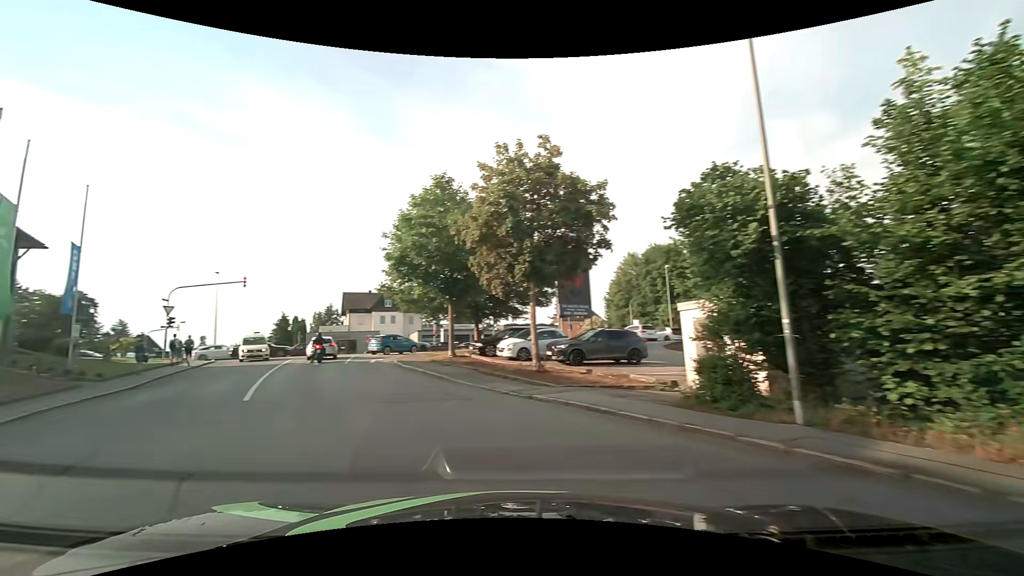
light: Day
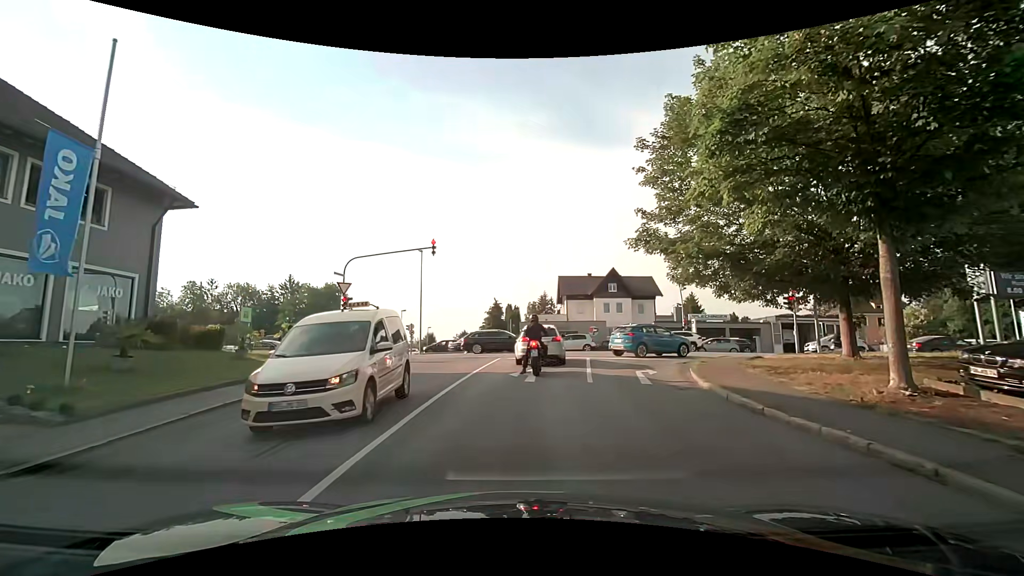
(-5.2, +15.1) m; -25°
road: residential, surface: asphalt
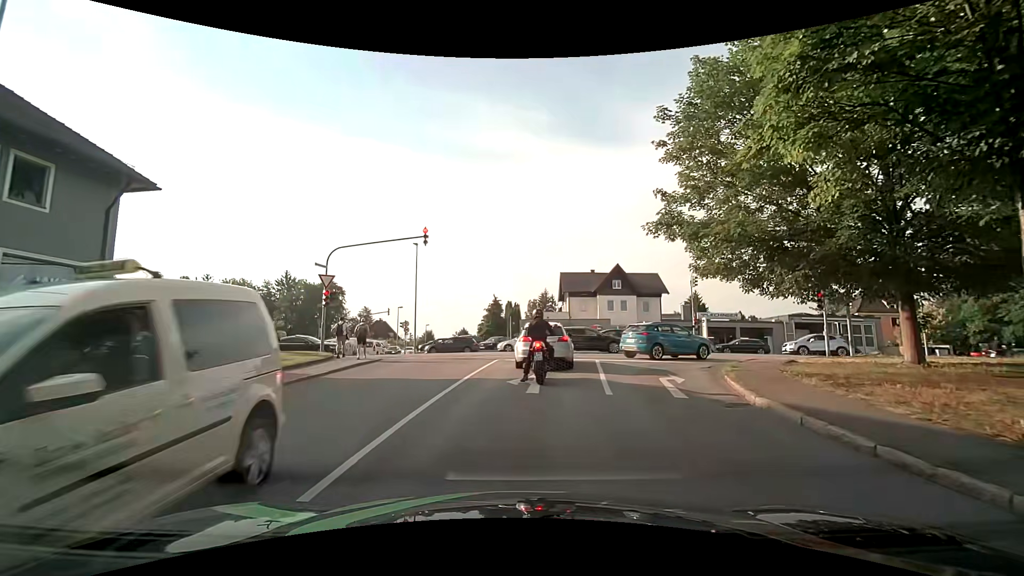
(+0.1, +2.5) m; +2°
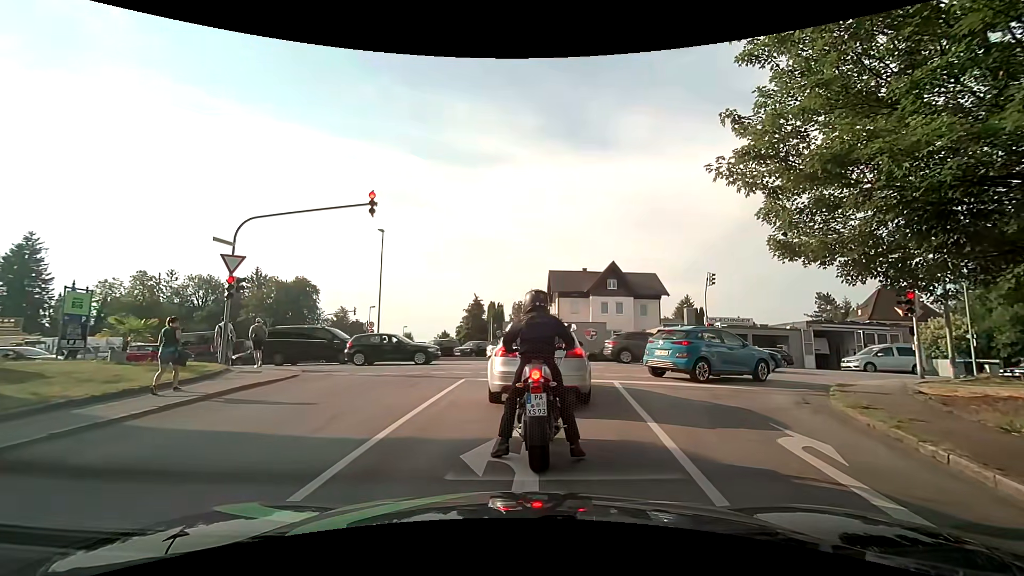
(-0.1, +6.4) m; -1°
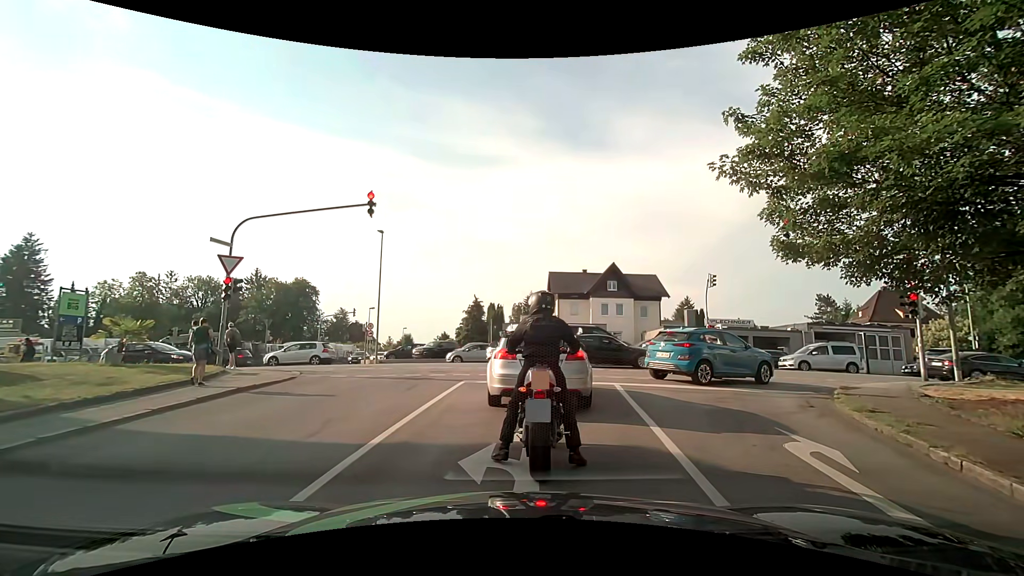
(0.0, +0.2) m; 0°
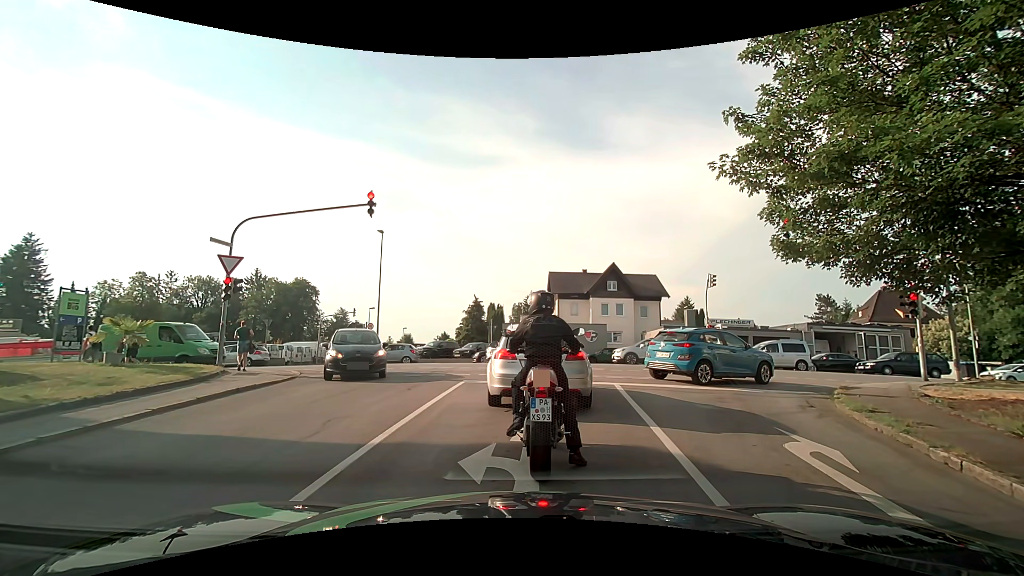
(0.0, 0.0) m; 0°
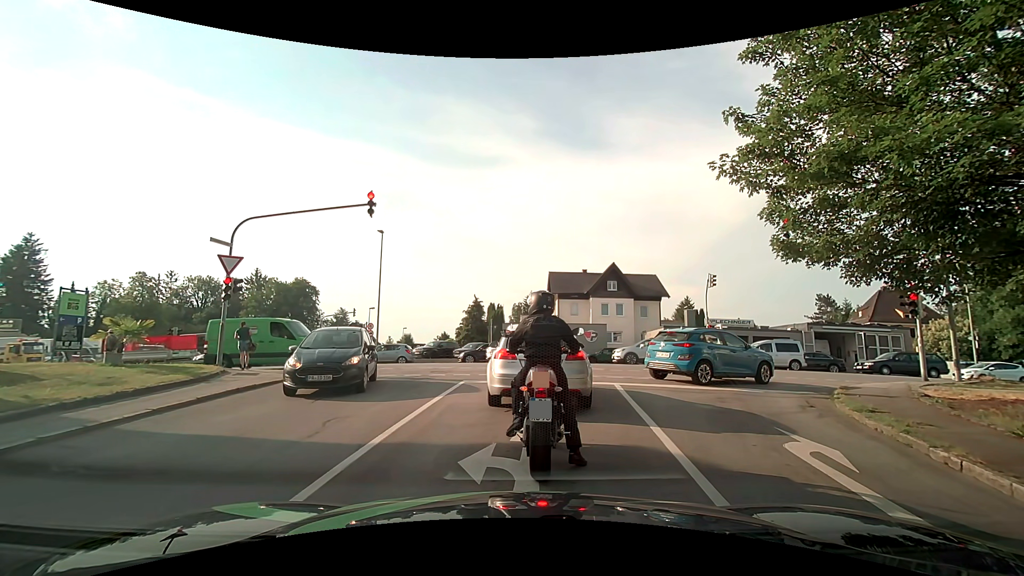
(0.0, 0.0) m; 0°
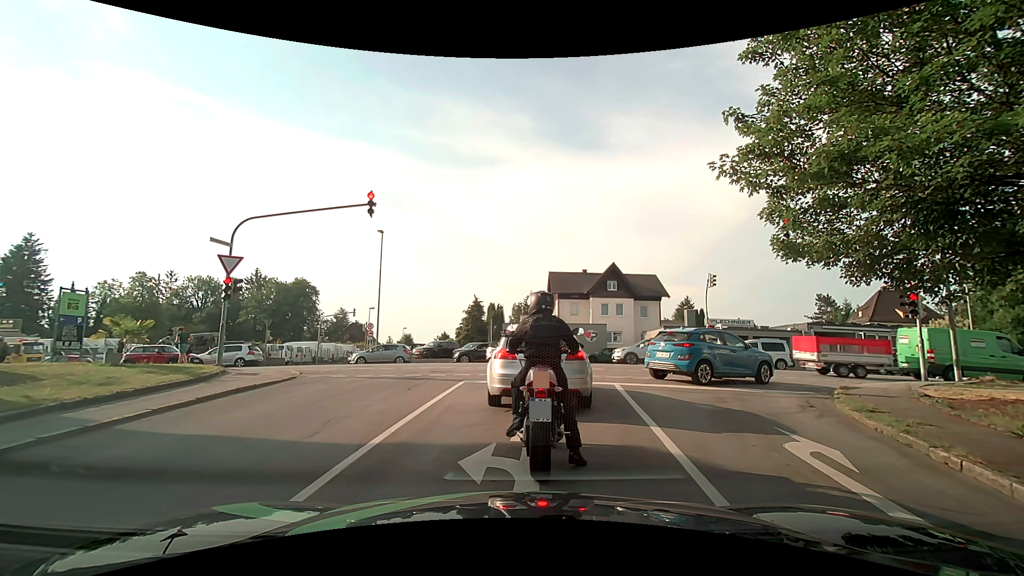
(0.0, 0.0) m; 0°
(0, +10) (+1, +20) (-2, +29) (-11, +33) (-21, +34) (-31, +35) (-41, +35) (-51, +36) (-61, +36) (-71, +36) m
